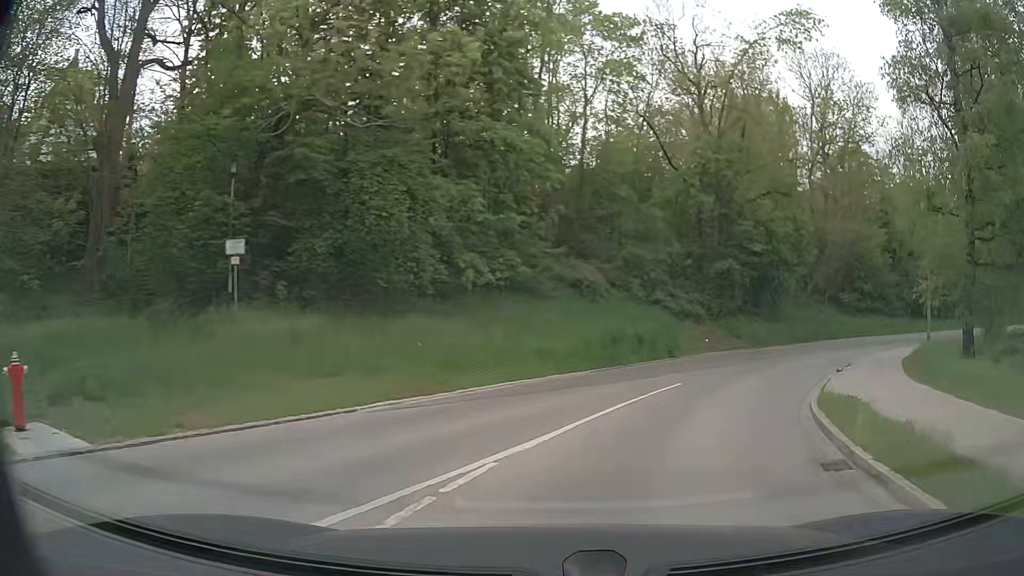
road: residential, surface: asphalt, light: Day
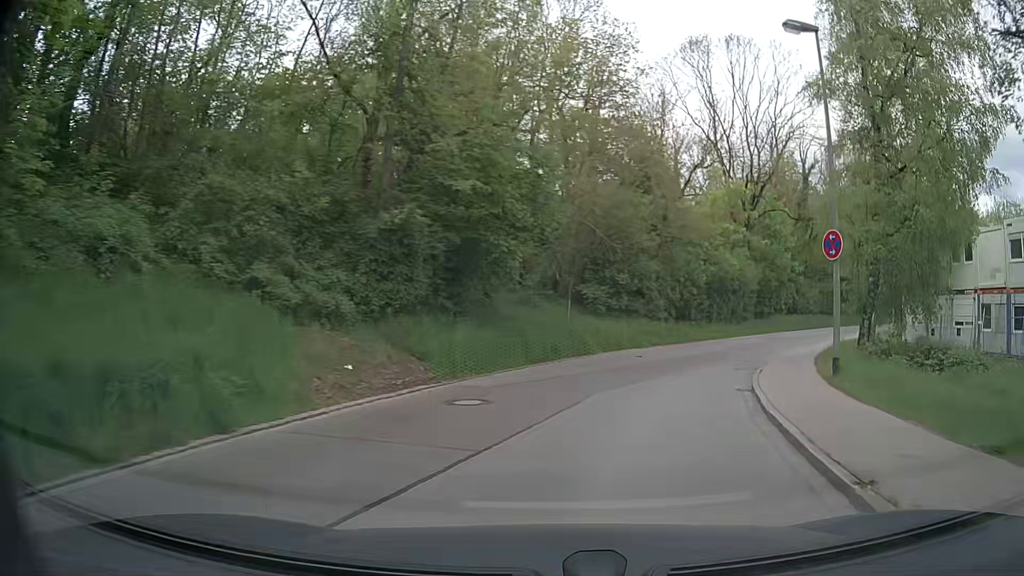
(+3.5, +15.1) m; +26°
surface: paved
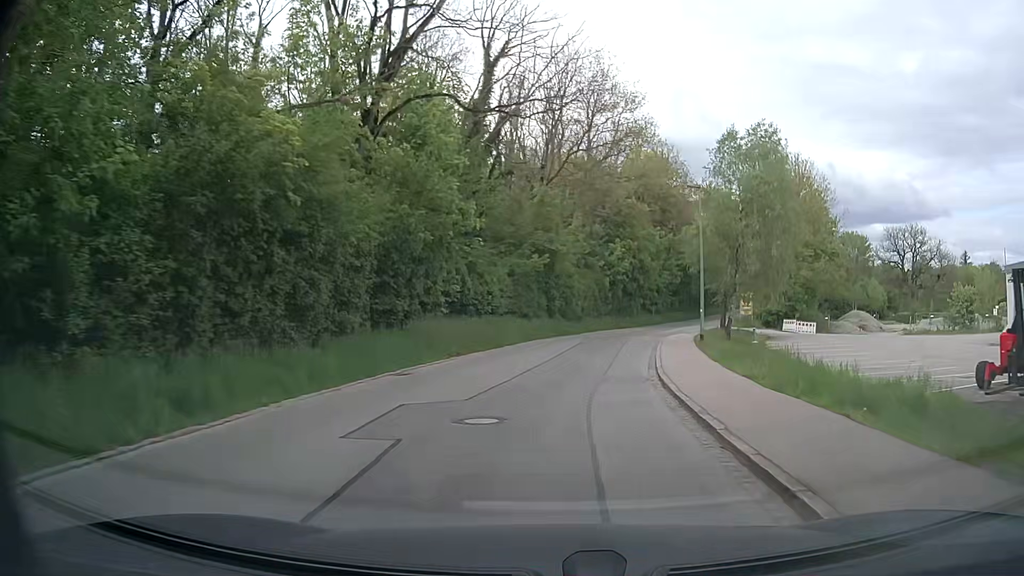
(+9.5, +30.4) m; +31°
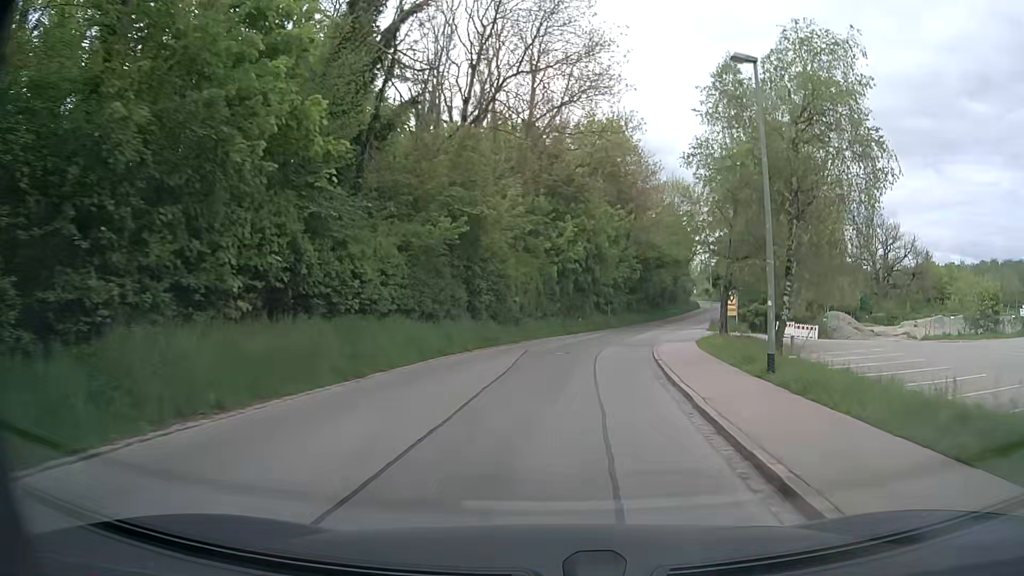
(+0.5, +13.6) m; +4°
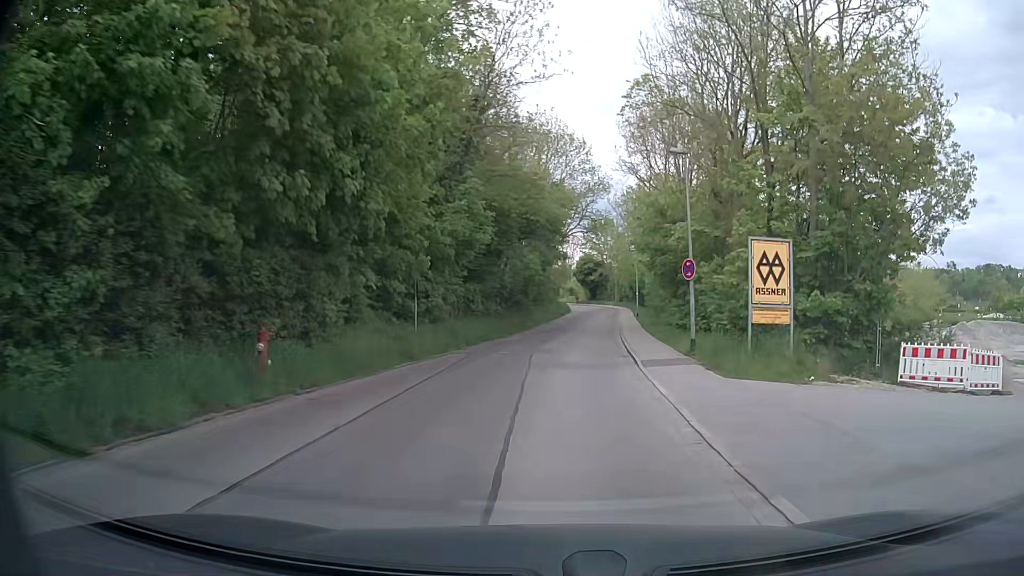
(+4.4, +34.4) m; +14°
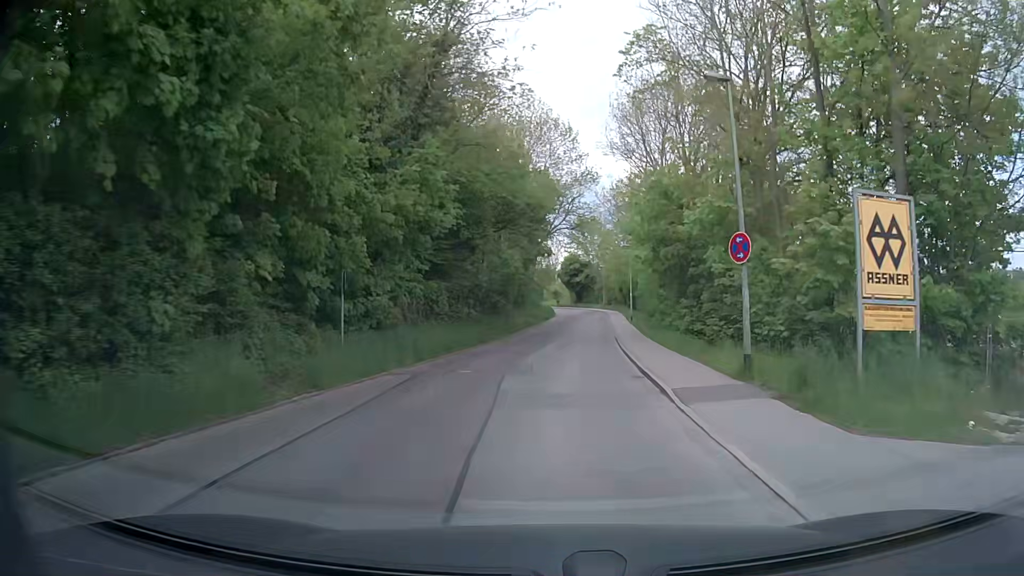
(+0.1, +6.9) m; +1°
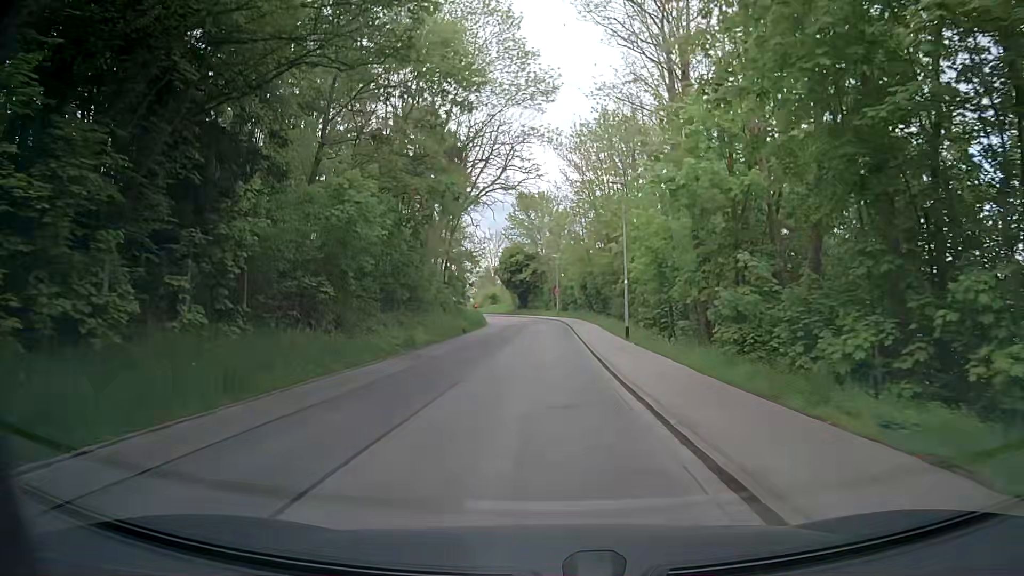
(+1.7, +27.7) m; +6°
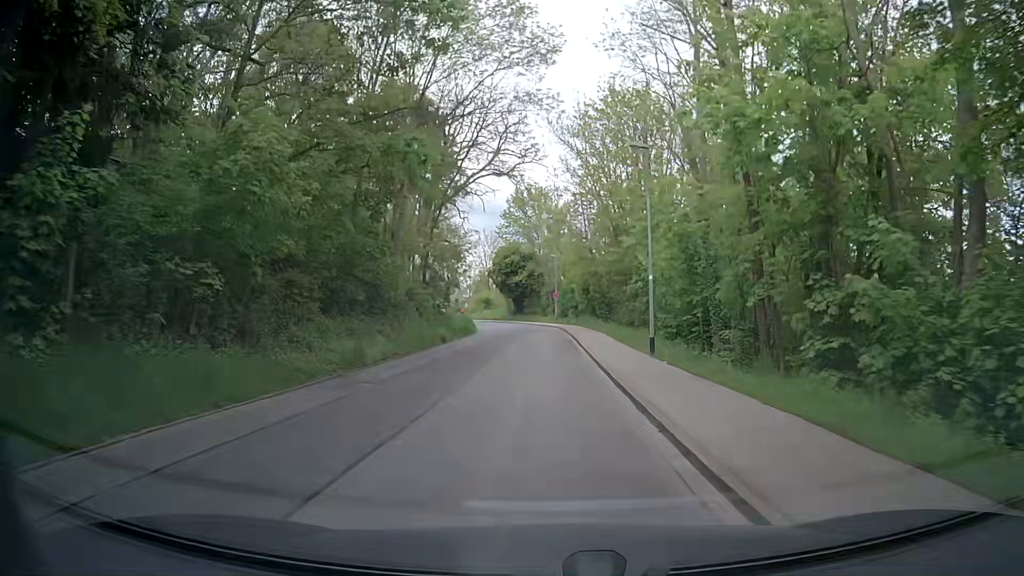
(-0.1, +6.8) m; 0°
(0, +10) (0, +20) (0, +30) (-1, +40) (-1, +50) (-3, +60) (-5, +70) (-8, +79) (-13, +88) (-17, +97) m
